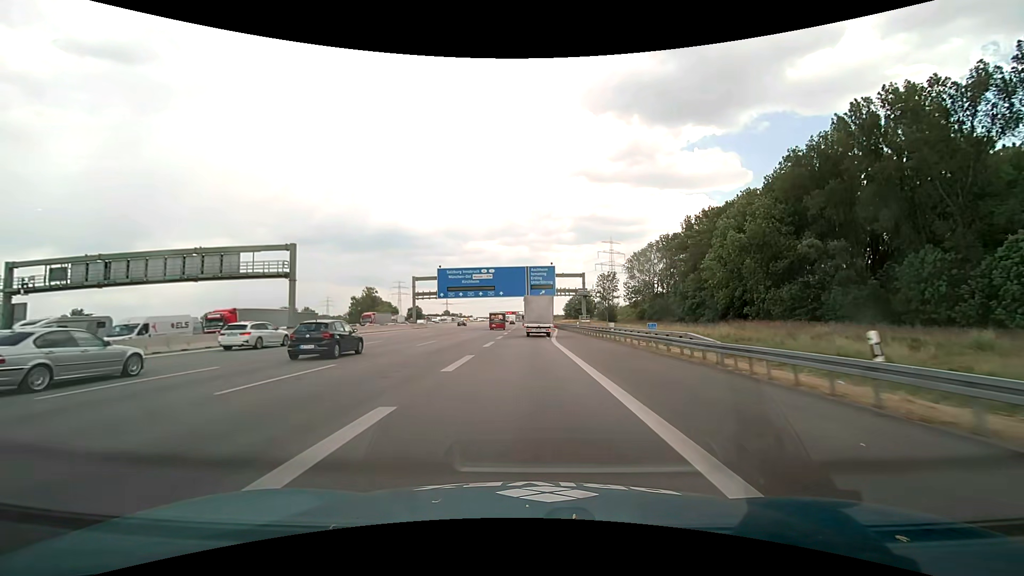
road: motorway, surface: asphalt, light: Day
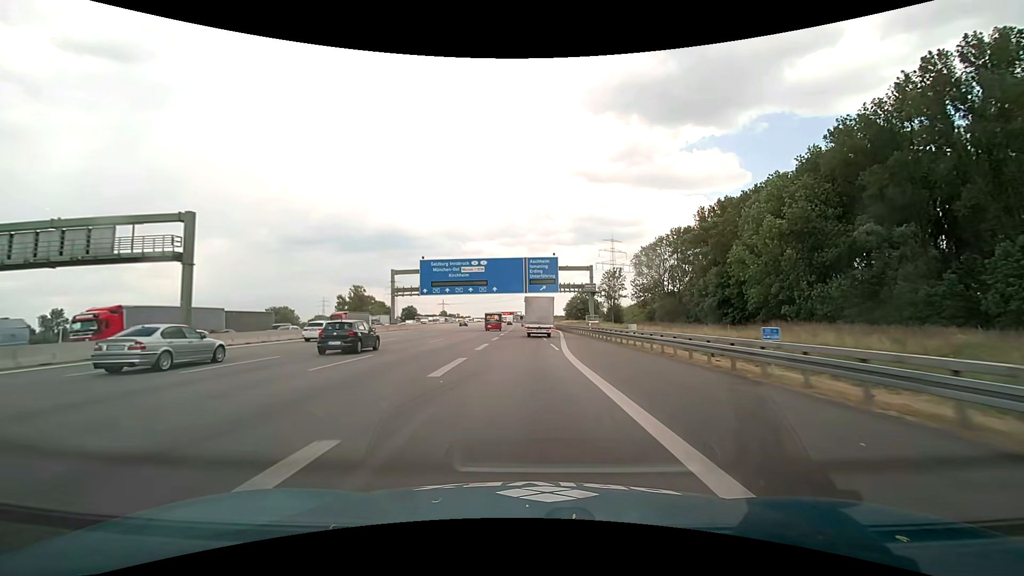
(0.0, +13.7) m; 0°
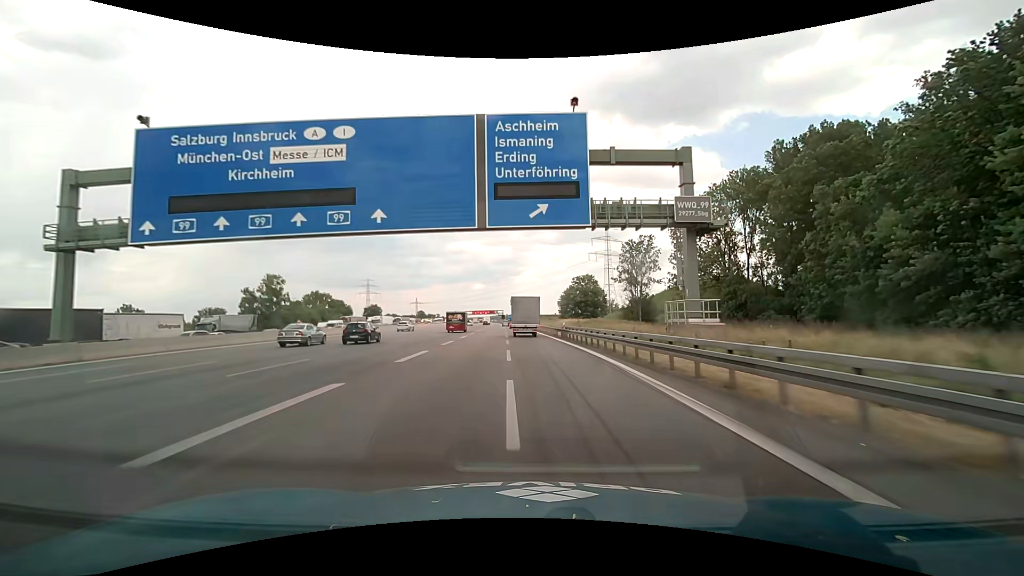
(+1.0, +54.8) m; +2°
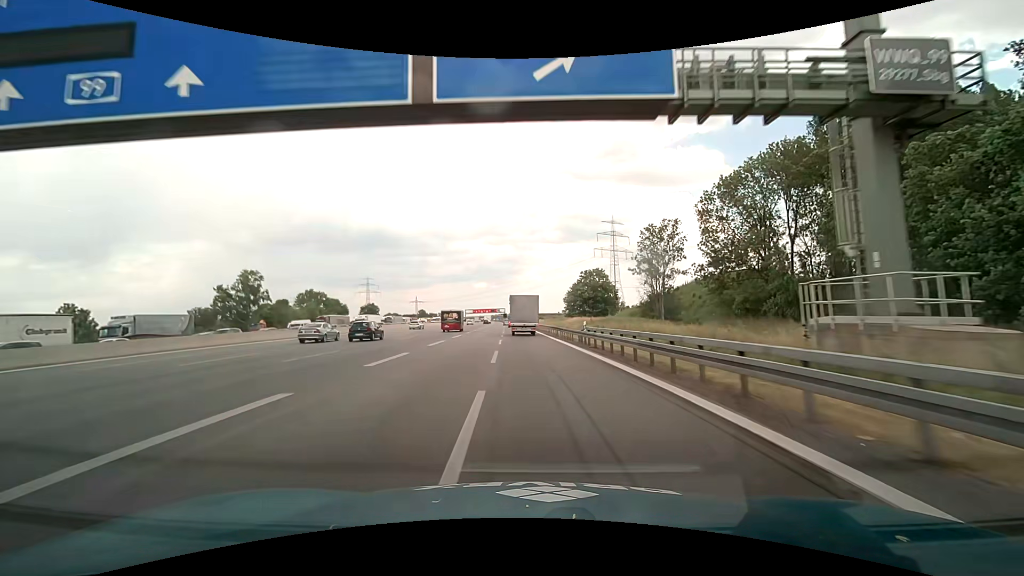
(0.0, +13.7) m; 0°
(0, +10) (0, +20) (0, +30) (-1, +40) (-1, +50) (-1, +60) (-2, +70) (-2, +80) (-3, +90) (-3, +100) m
